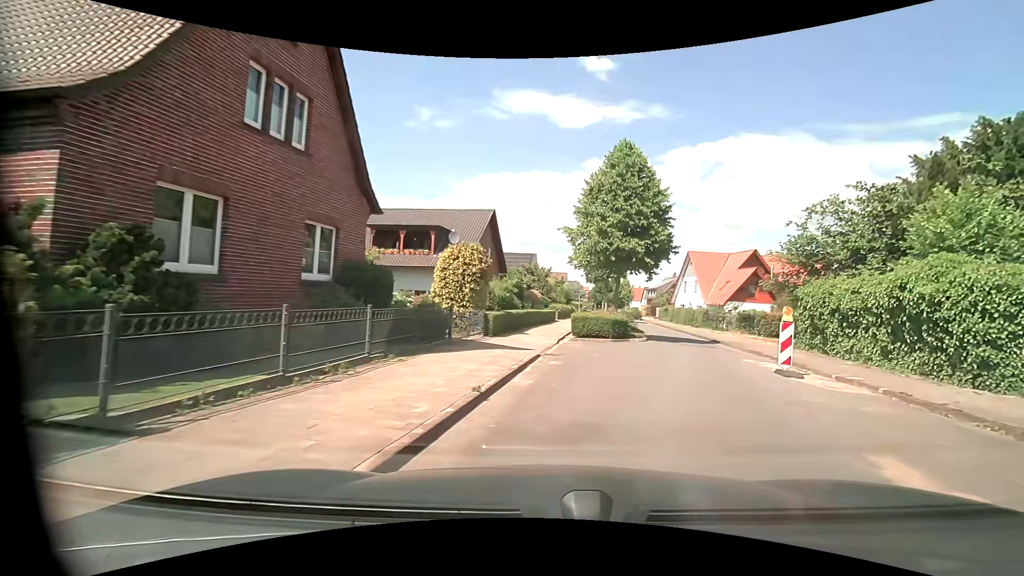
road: unclassified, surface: asphalt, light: Day
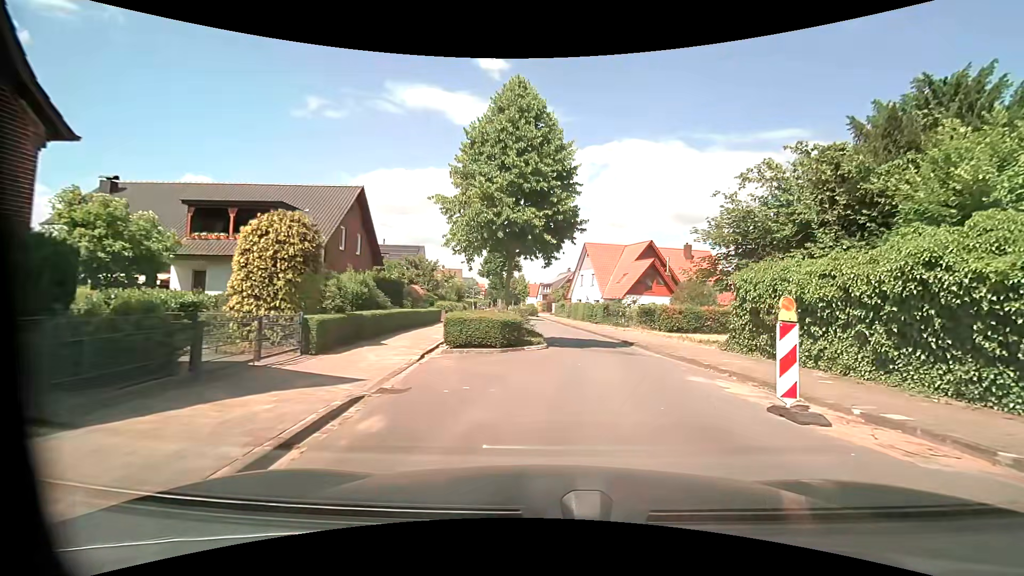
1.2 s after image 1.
(+0.8, +6.1) m; +14°
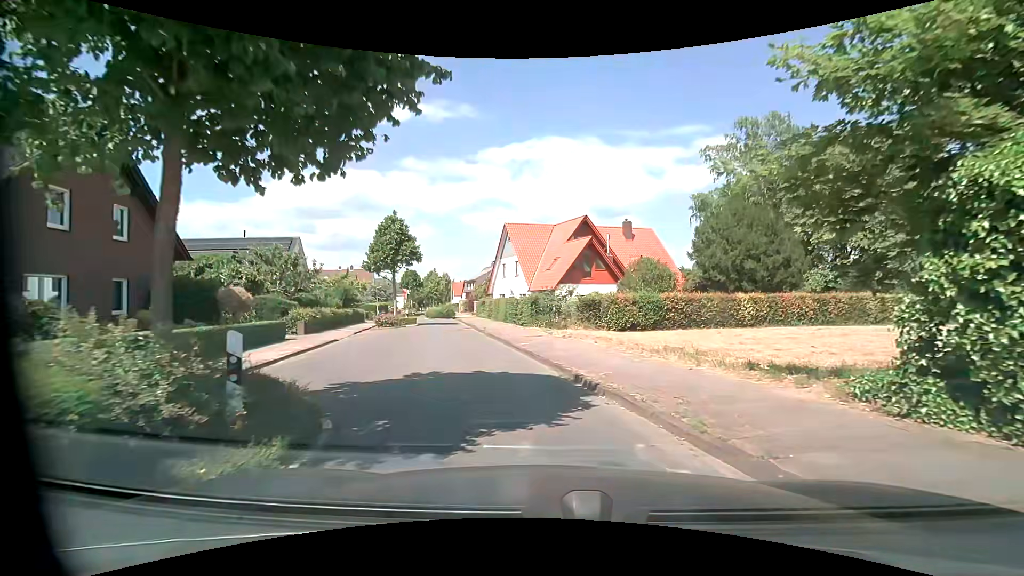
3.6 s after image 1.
(+1.1, +11.8) m; +7°
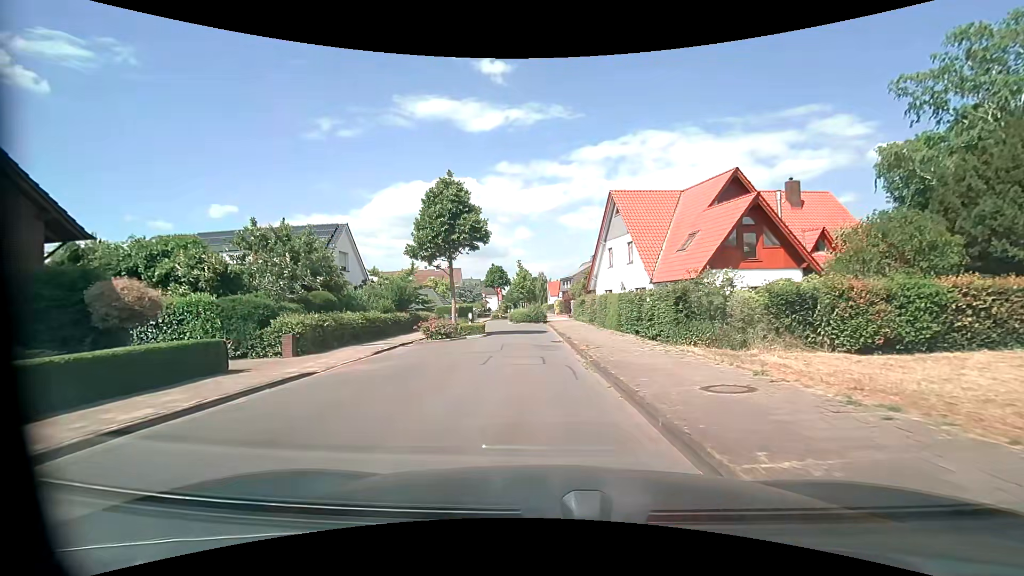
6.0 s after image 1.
(-1.2, +12.4) m; -11°
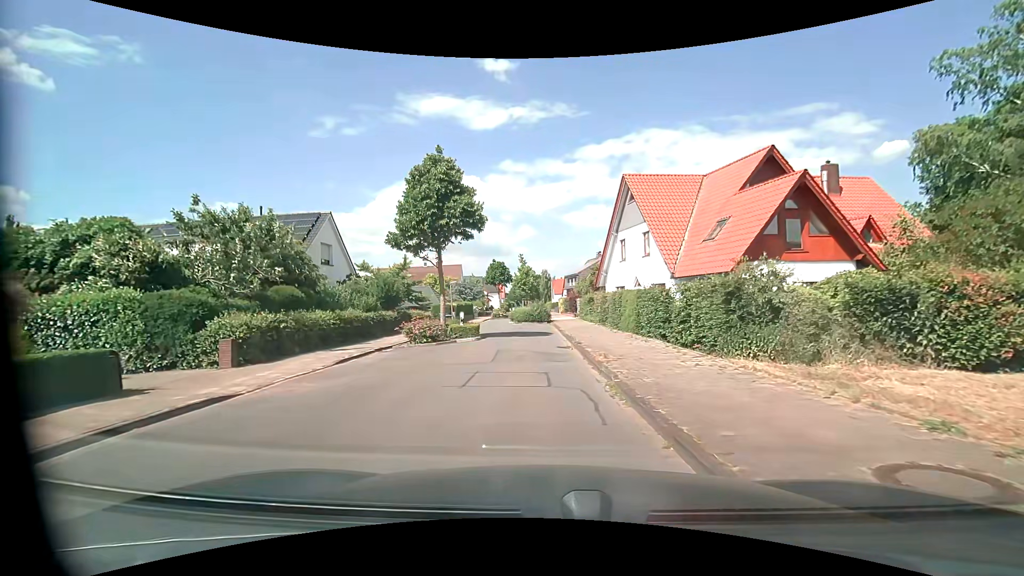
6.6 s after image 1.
(0.0, +3.7) m; 0°
